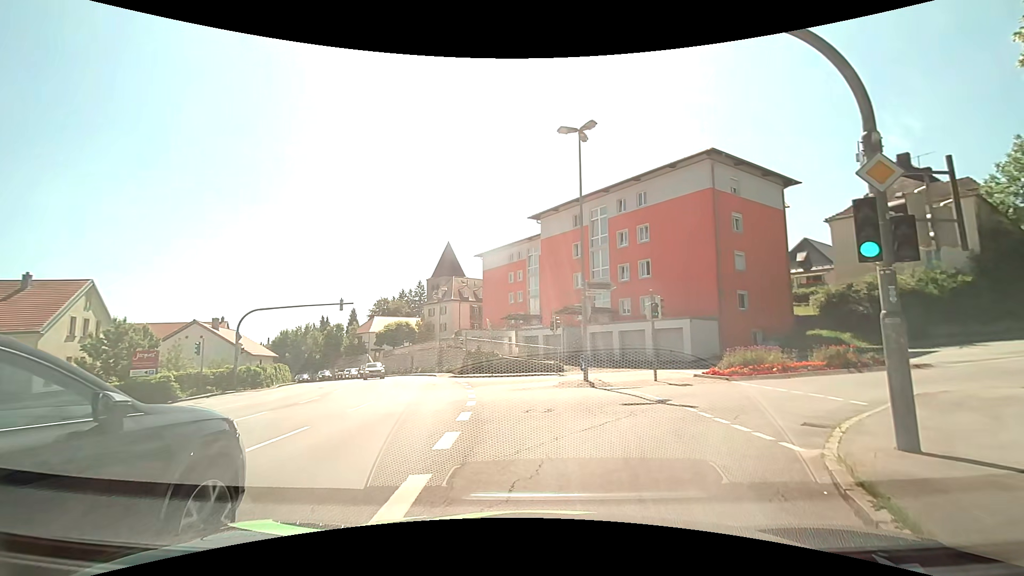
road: tertiary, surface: asphalt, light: Day
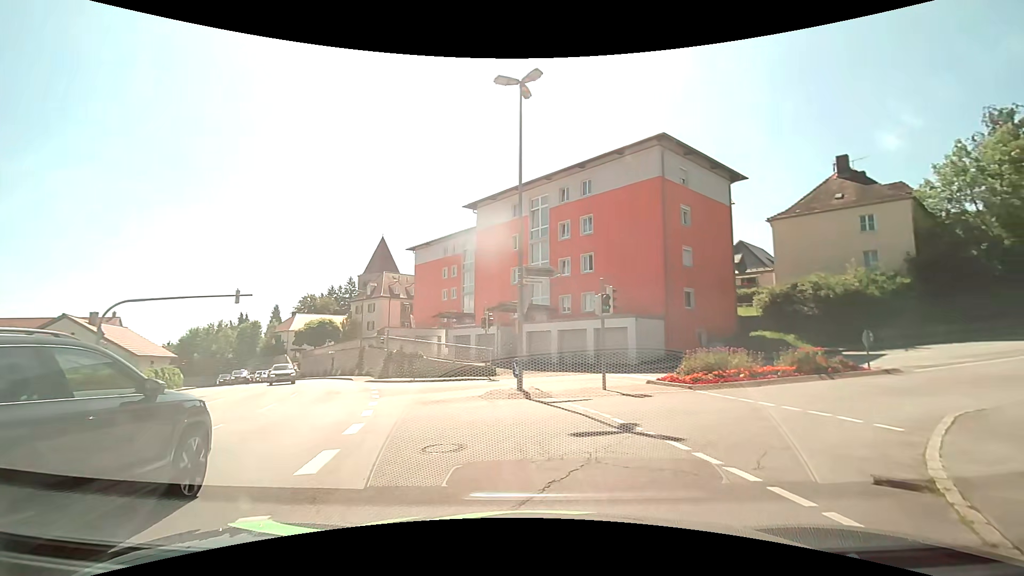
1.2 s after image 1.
(+0.4, +4.0) m; +7°
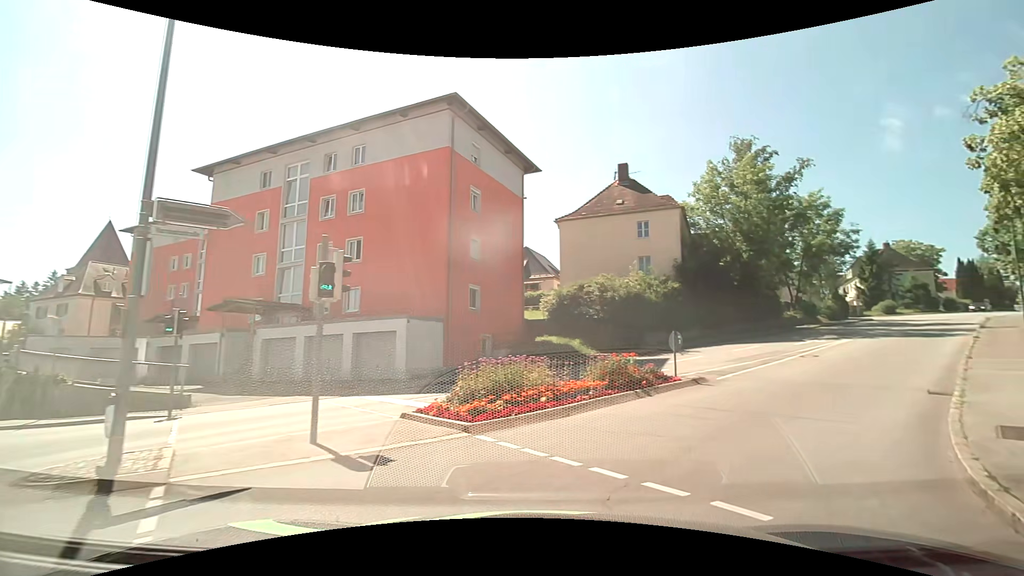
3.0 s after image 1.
(+1.5, +6.9) m; +25°
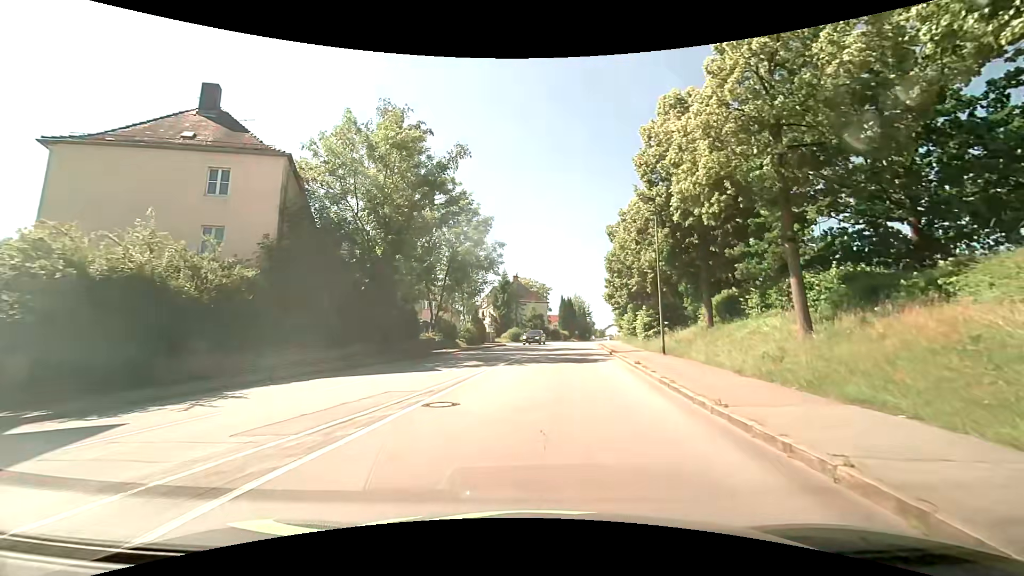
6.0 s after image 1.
(+6.1, +13.8) m; +38°
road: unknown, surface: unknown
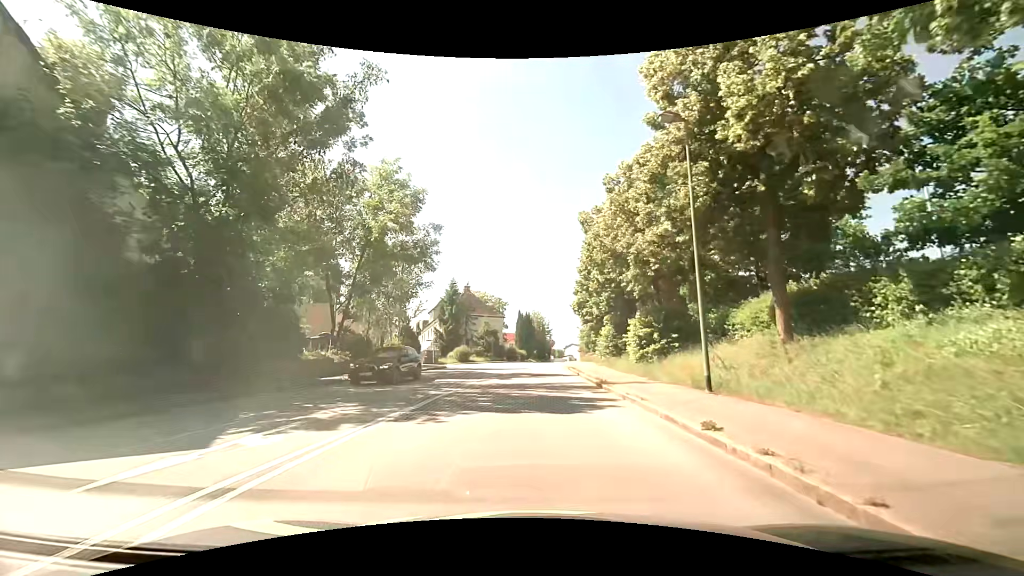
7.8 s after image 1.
(+0.5, +11.6) m; +5°
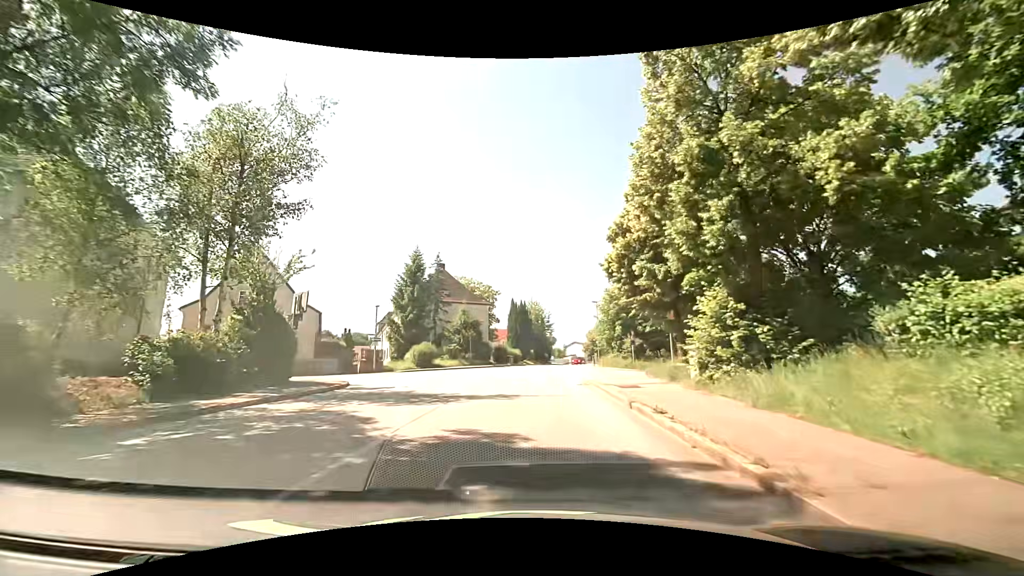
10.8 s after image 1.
(+0.1, +20.8) m; +1°
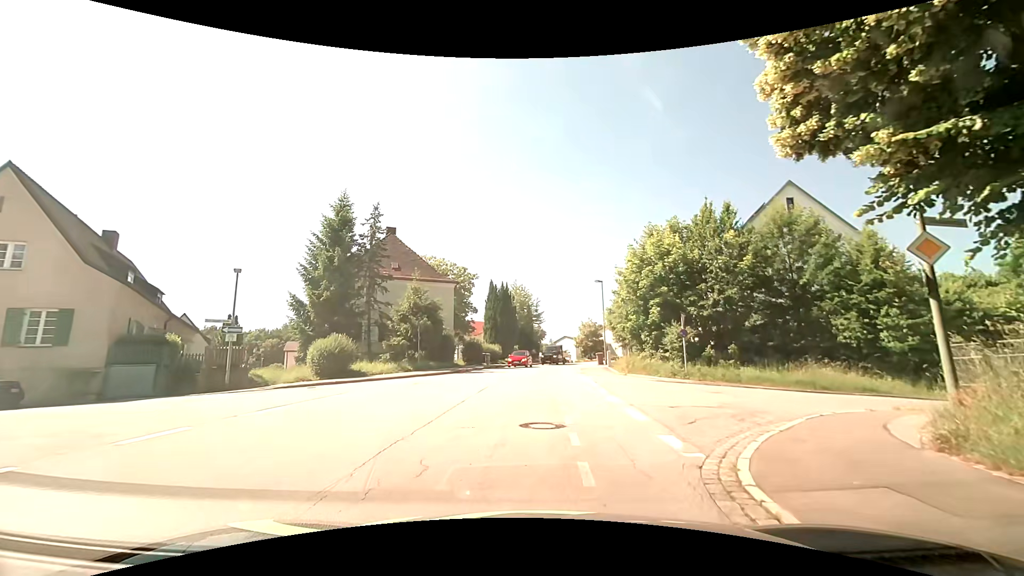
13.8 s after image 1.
(+0.1, +16.2) m; +1°
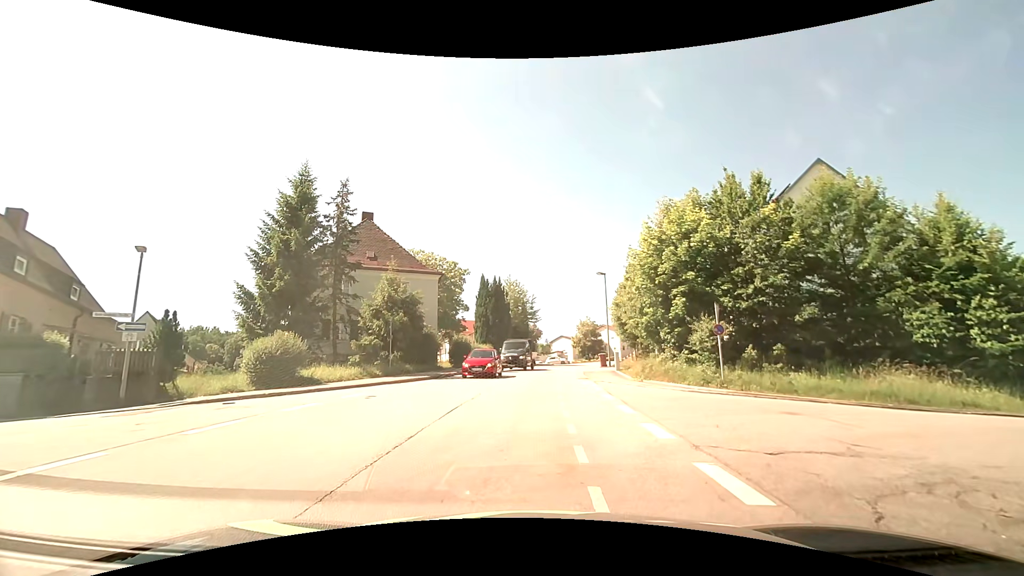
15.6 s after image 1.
(0.0, +4.9) m; +1°
